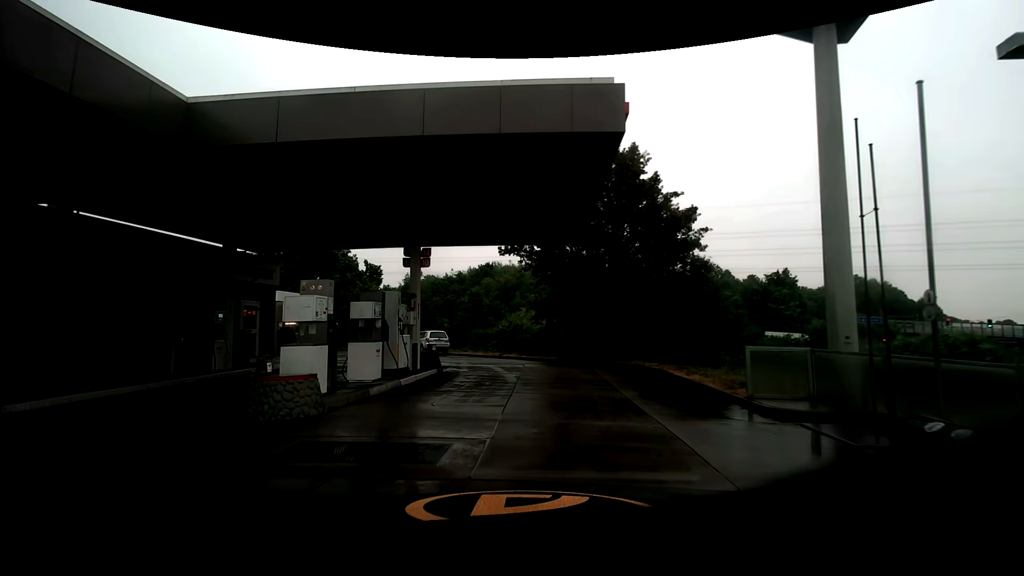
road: service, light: Day
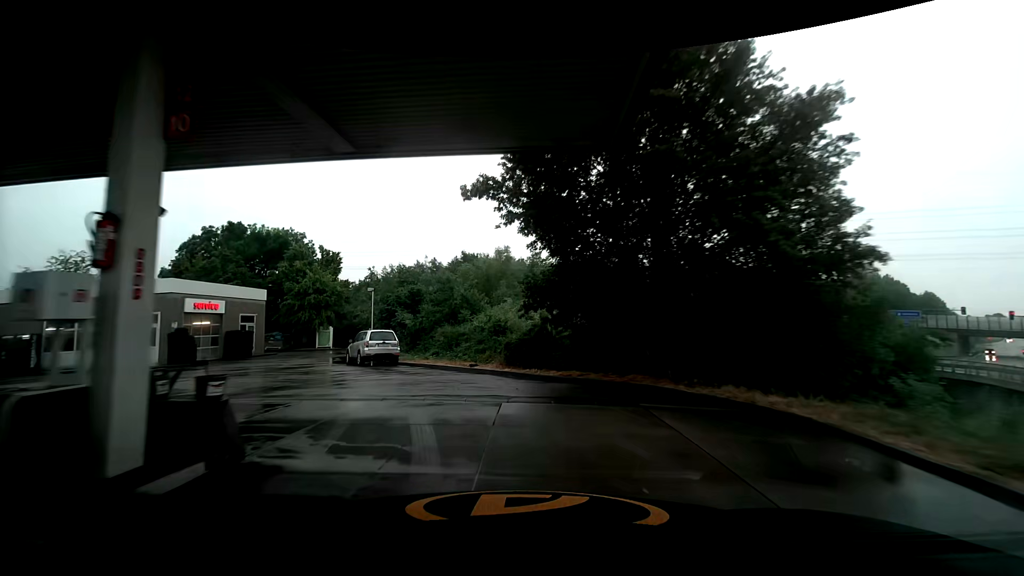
(+0.3, +10.8) m; +3°
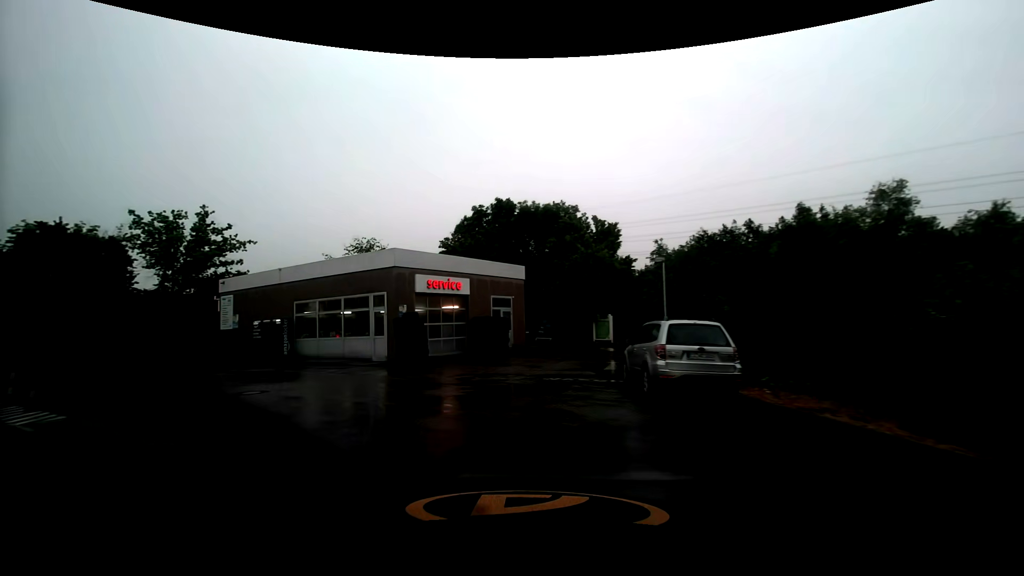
(-2.9, +12.7) m; -33°
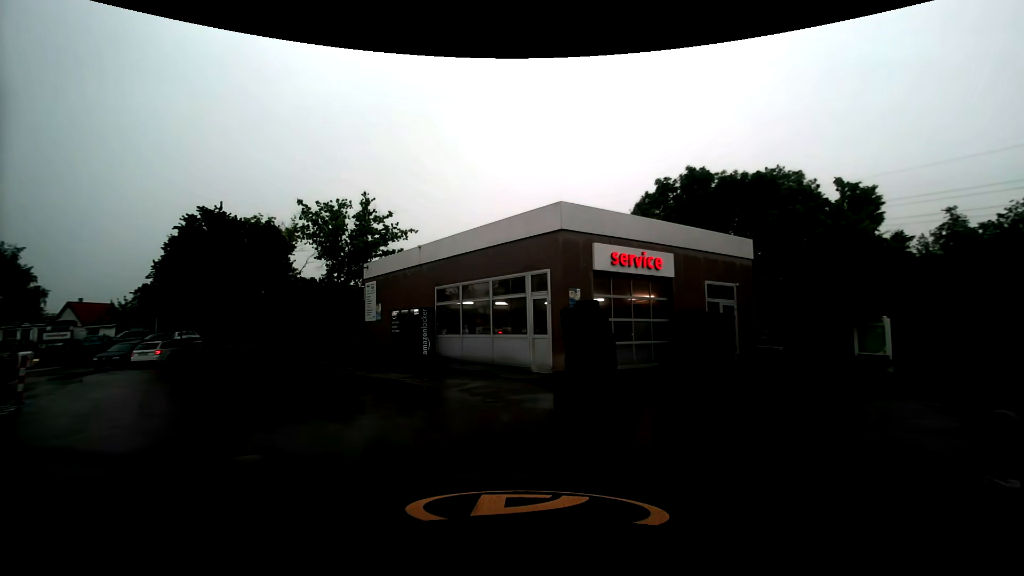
(-1.4, +8.0) m; -18°
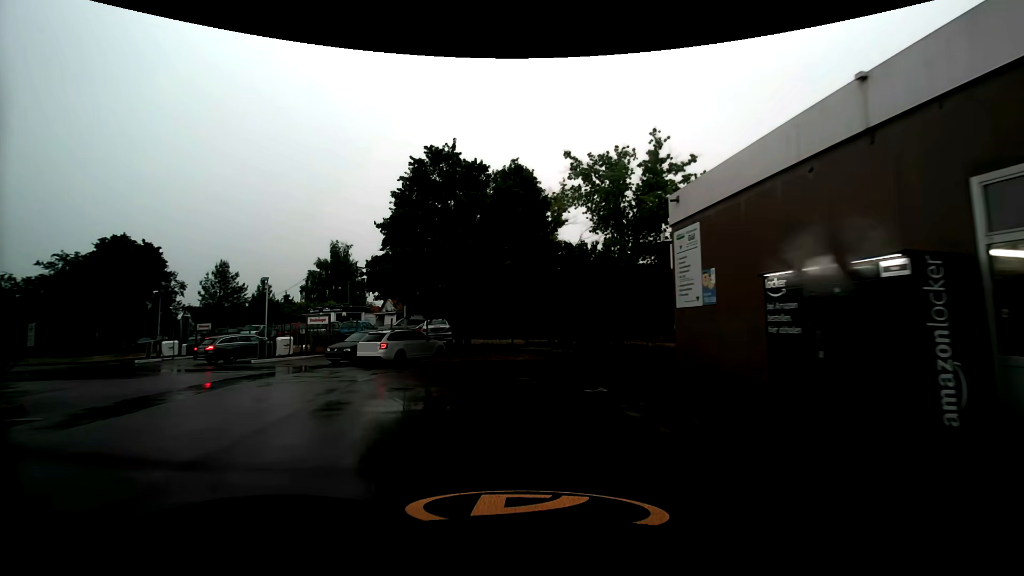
(-4.0, +13.1) m; -33°
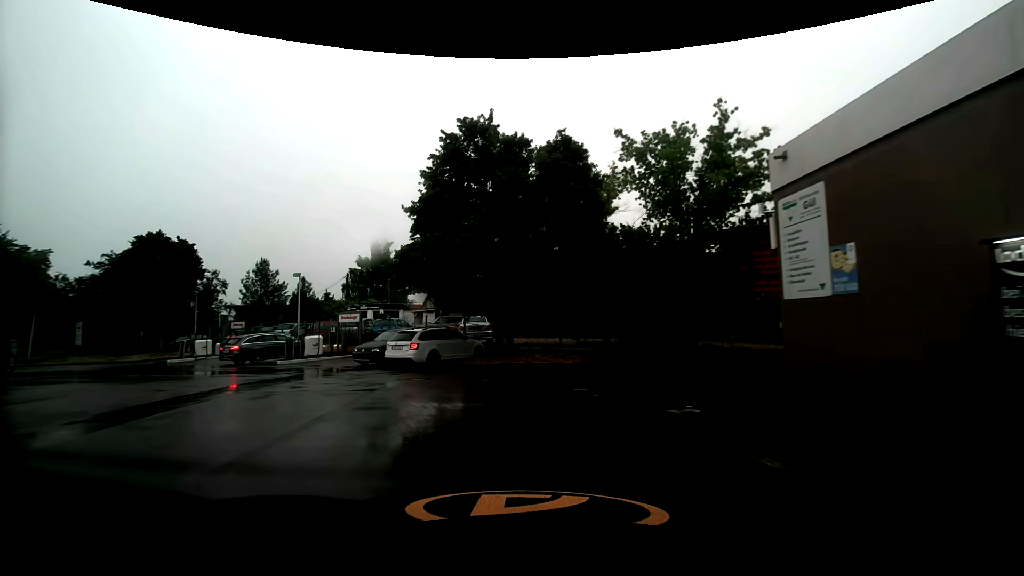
(-0.1, +2.8) m; -4°
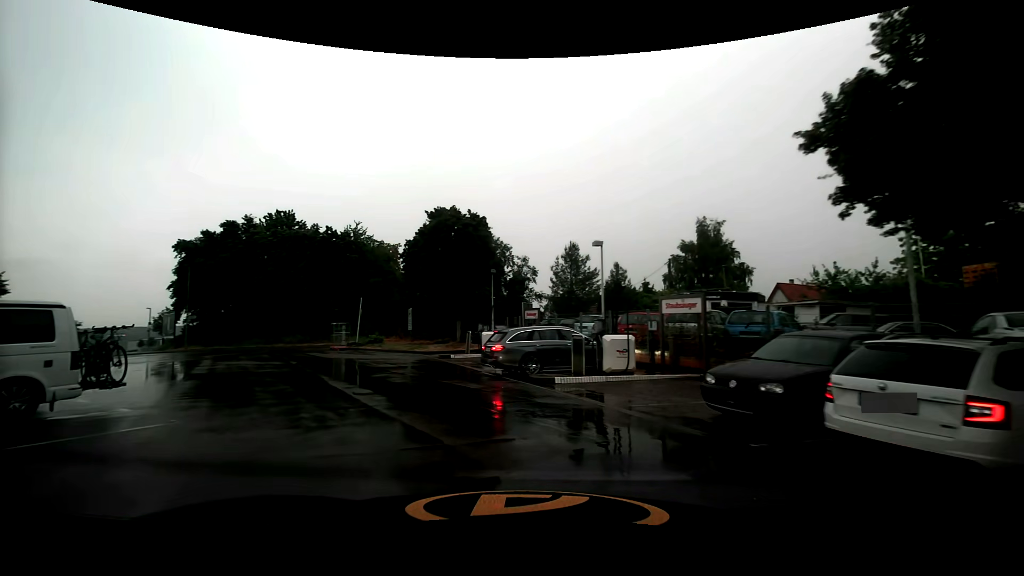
(-3.2, +12.2) m; -34°
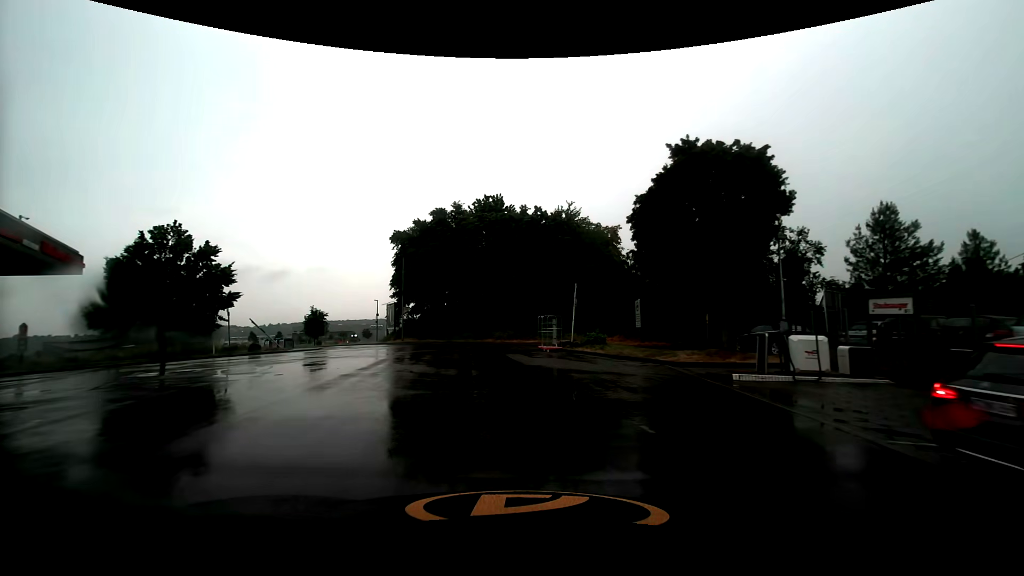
(-2.3, +9.6) m; -26°
